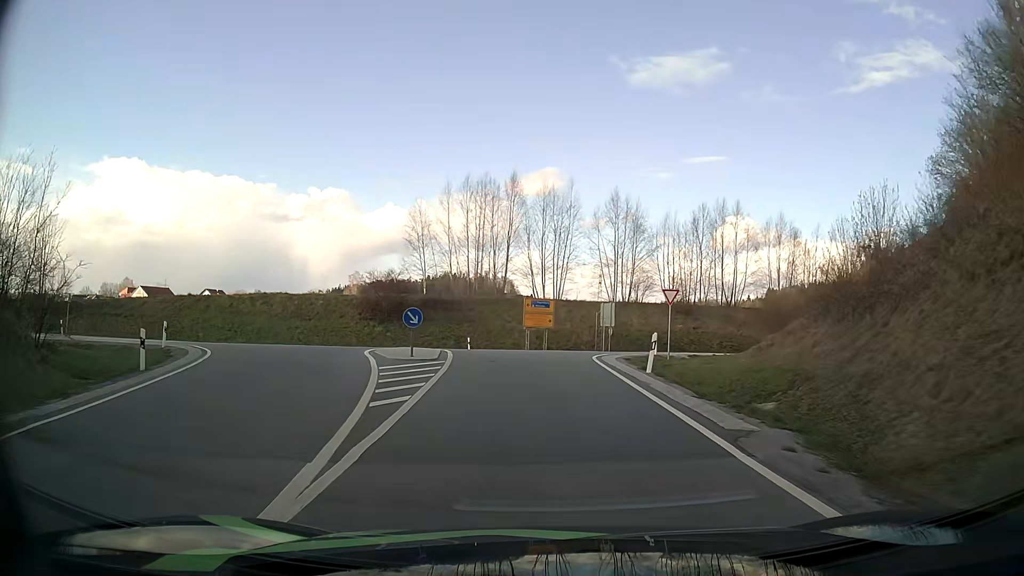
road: primary_link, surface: asphalt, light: Day
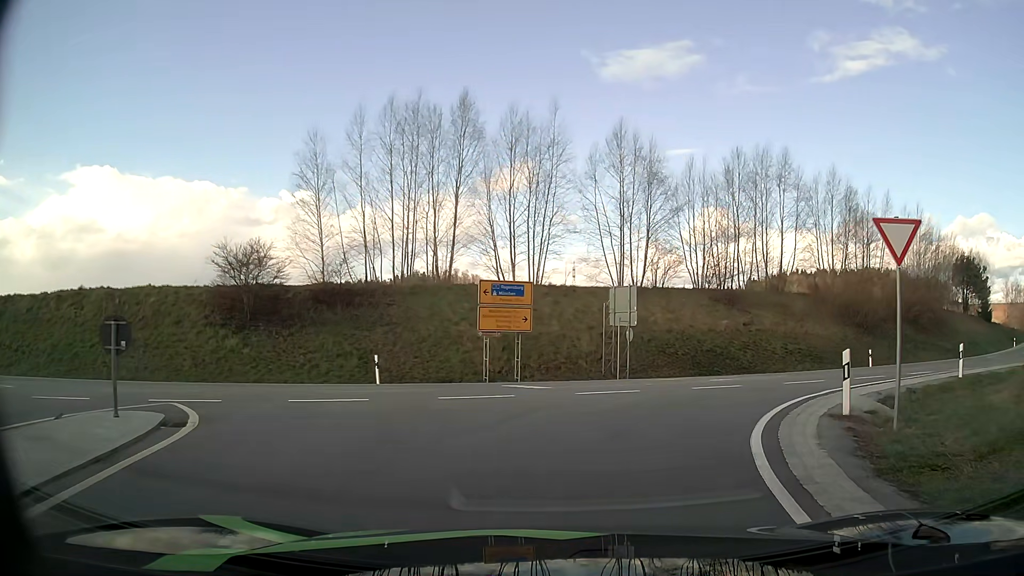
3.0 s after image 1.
(-0.3, +20.9) m; +1°
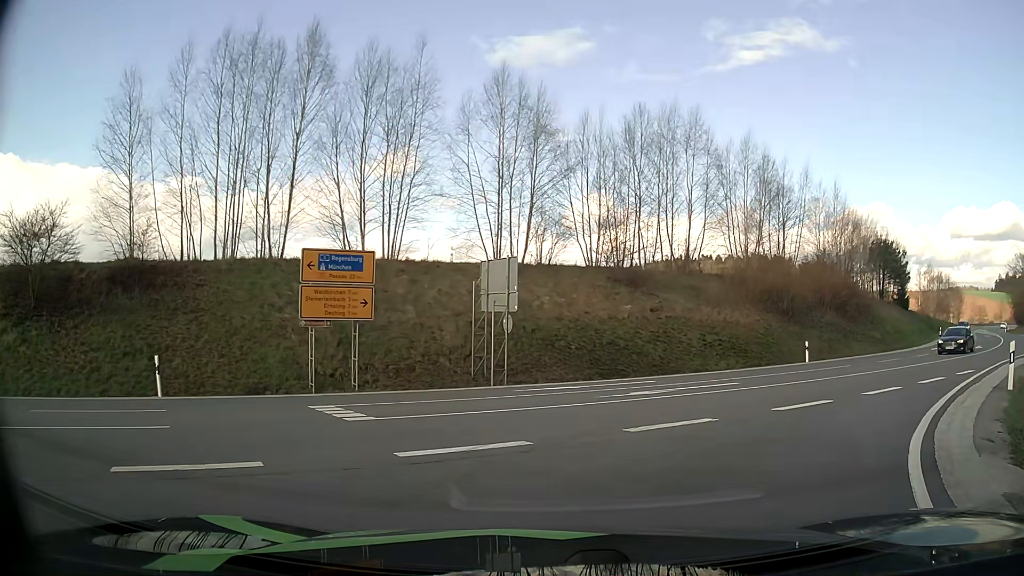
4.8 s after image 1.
(+0.7, +7.6) m; +11°
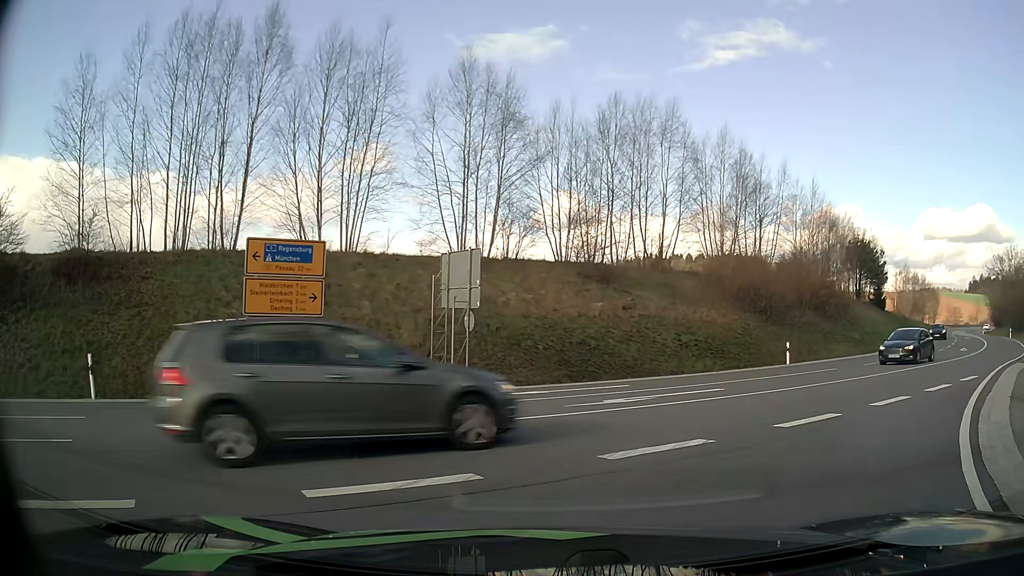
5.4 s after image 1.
(0.0, +1.7) m; +2°
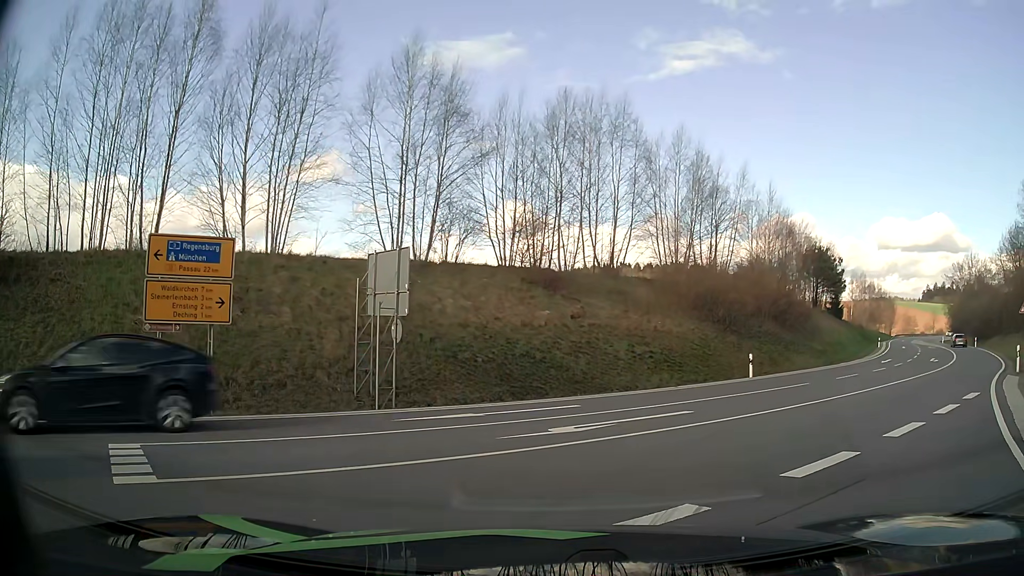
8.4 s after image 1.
(+0.1, +2.5) m; +2°
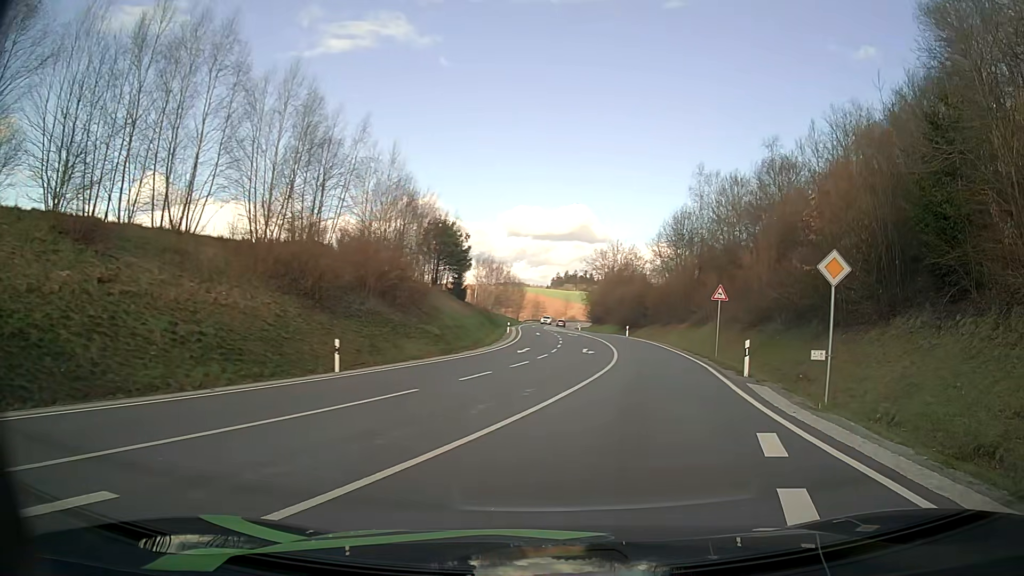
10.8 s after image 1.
(+3.0, +8.5) m; +35°
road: secondary
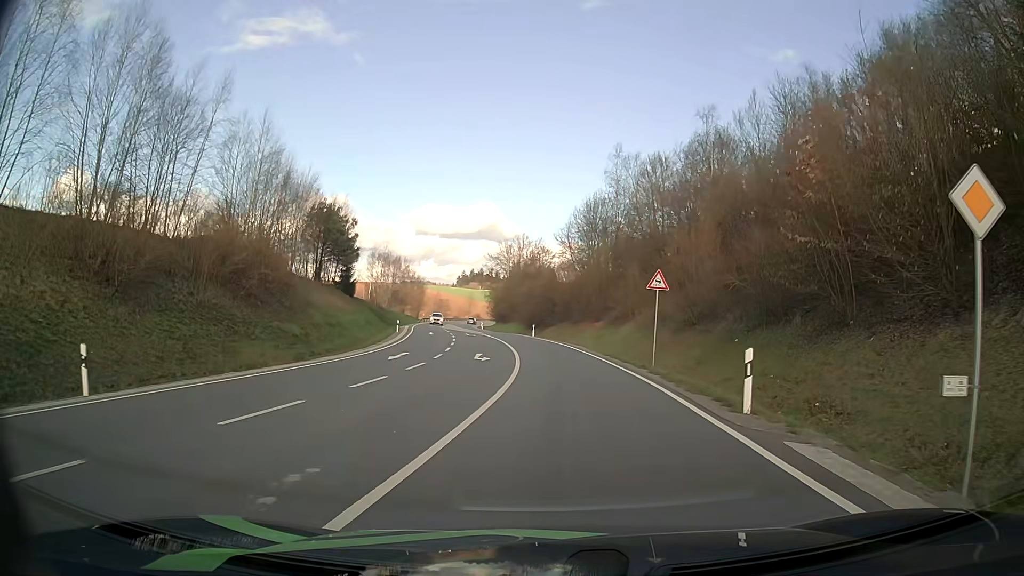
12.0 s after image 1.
(+0.8, +9.0) m; +8°
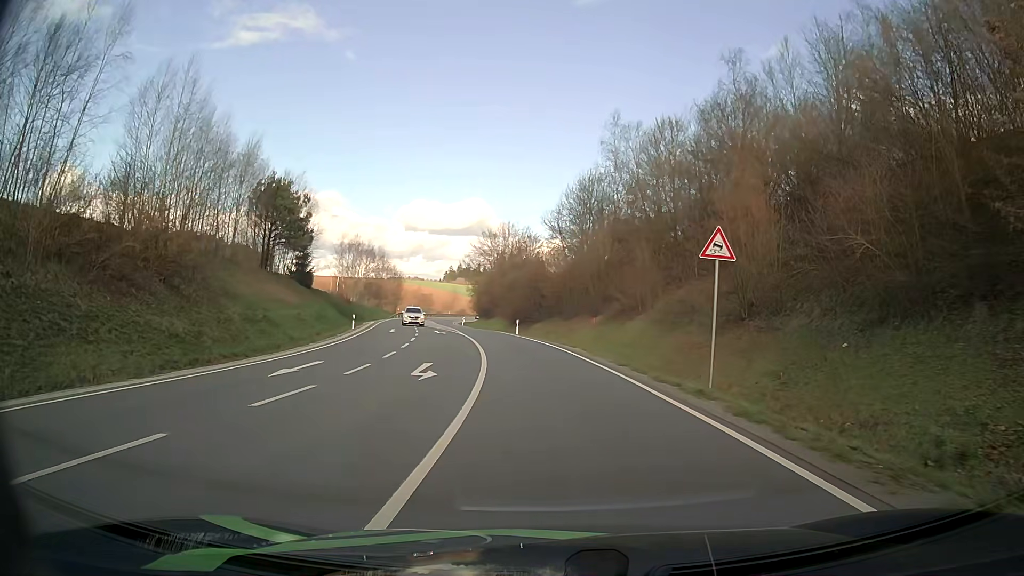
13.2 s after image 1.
(+0.1, +10.8) m; +1°
(0, +10) (0, +20) (-1, +30) (-3, +40) (-5, +50) (-7, +59) (-9, +69) (-11, +79) (-13, +89) (-15, +99) m
